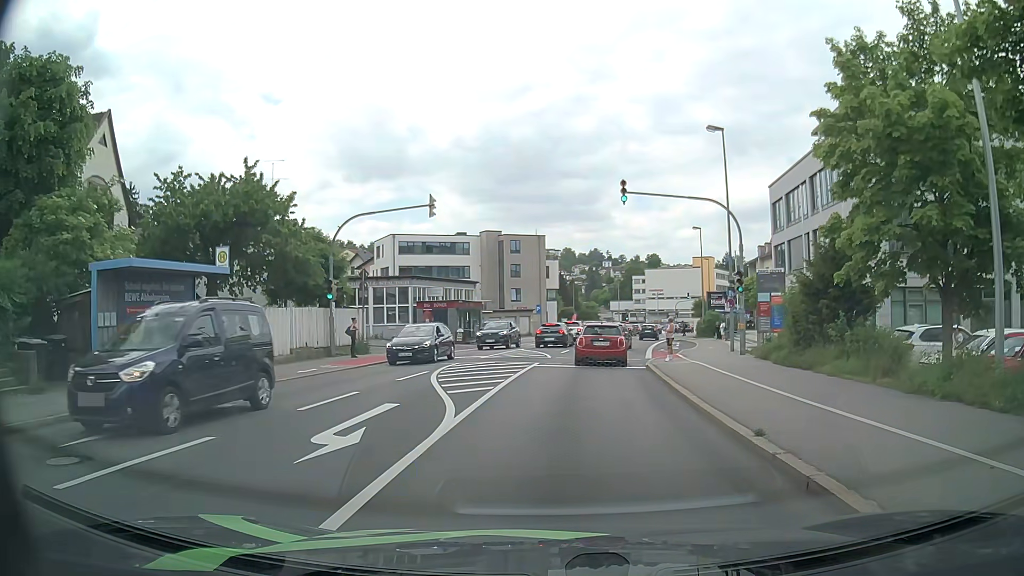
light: Day
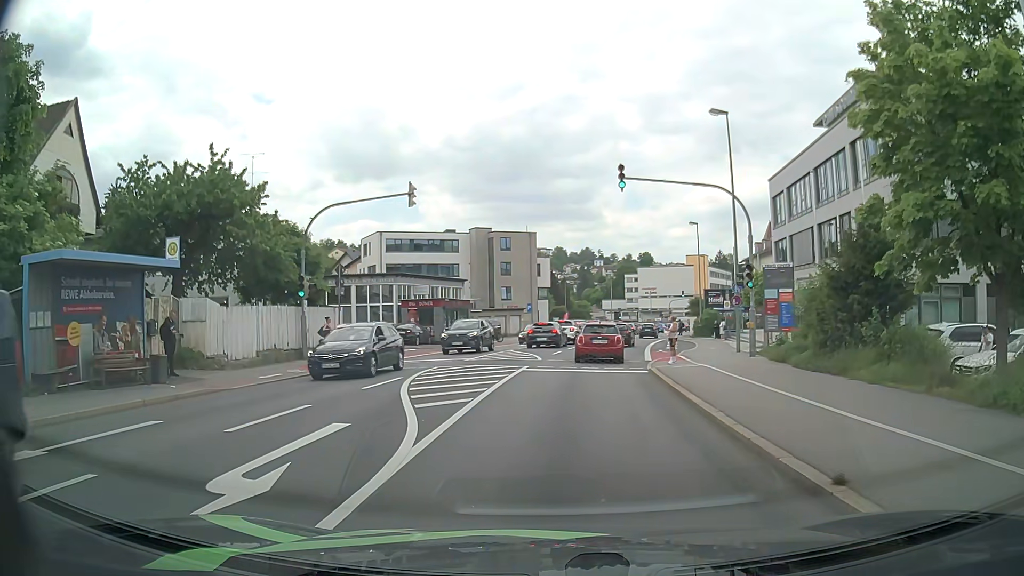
(+0.1, +2.4) m; +1°
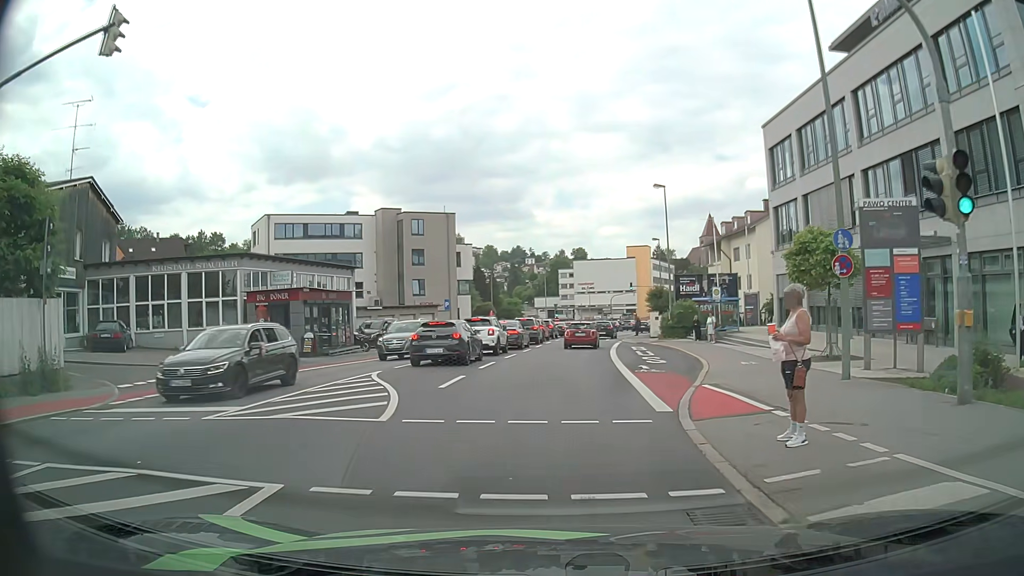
(+0.8, +15.9) m; +6°
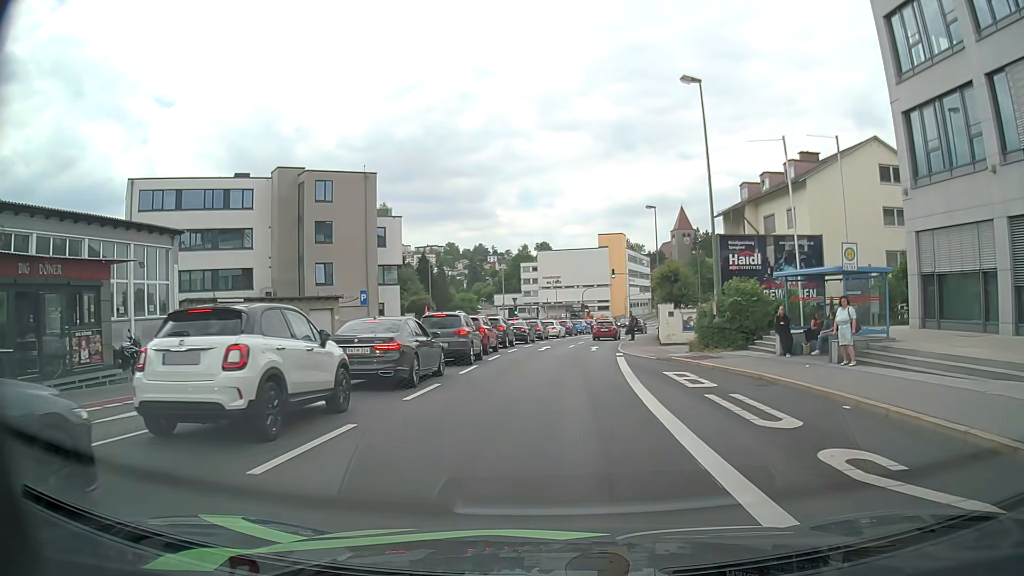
(+0.6, +20.3) m; +3°
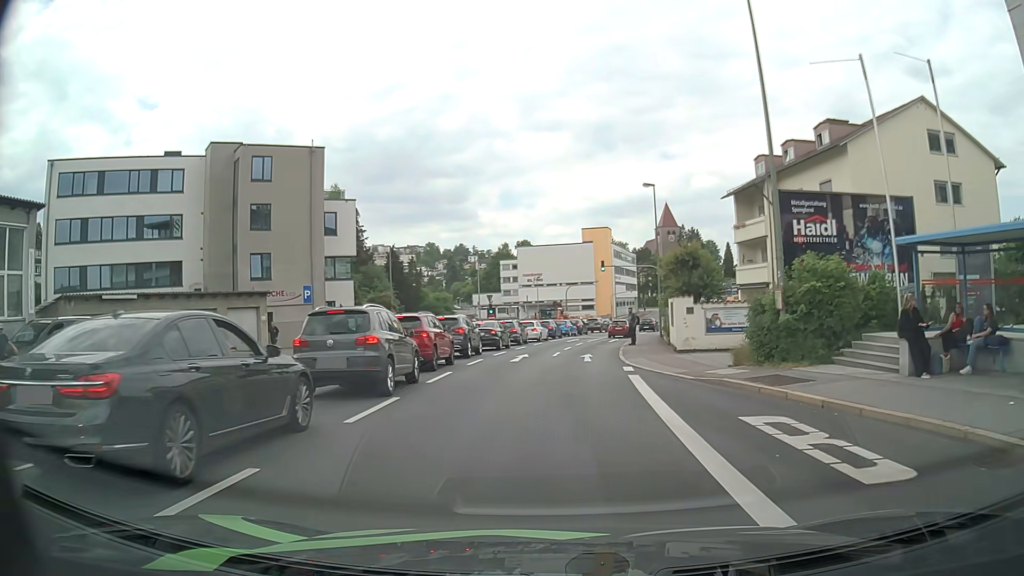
(+0.1, +8.8) m; +2°
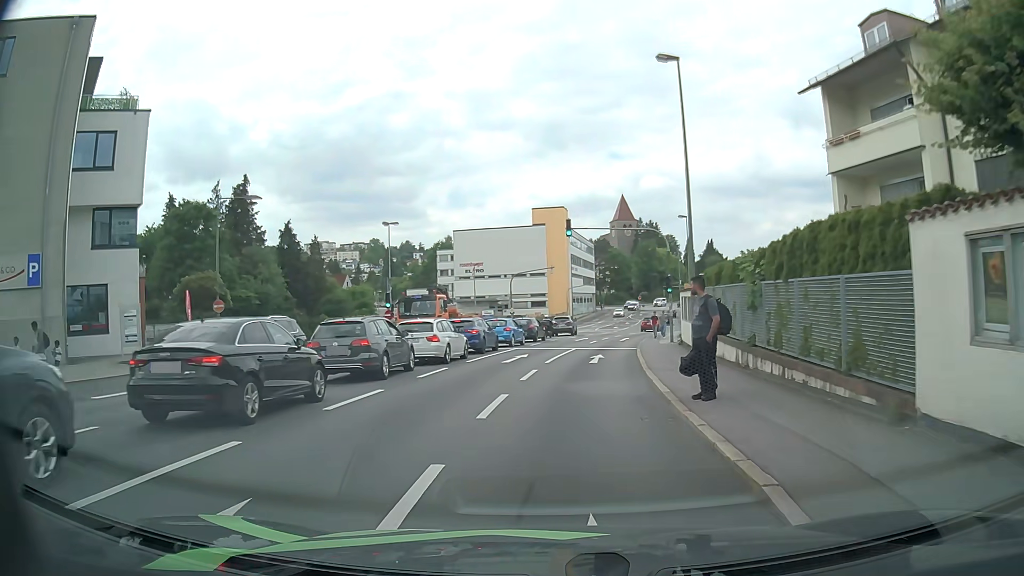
(+0.9, +22.9) m; +4°
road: tertiary_link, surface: asphalt
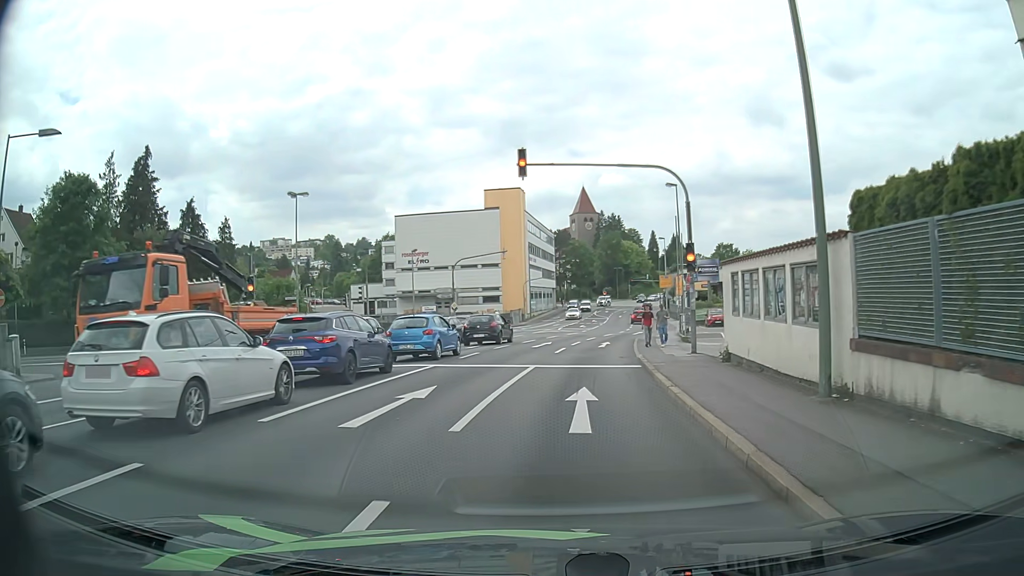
(+0.4, +13.4) m; +4°
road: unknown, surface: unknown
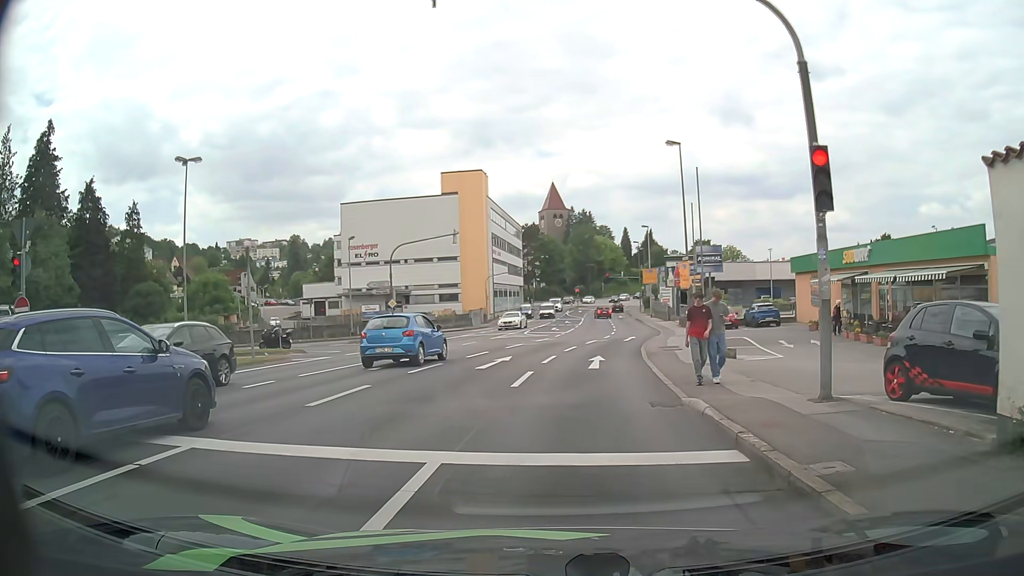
(+0.2, +11.3) m; +2°
(0, +10) (+1, +20) (+2, +30) (+4, +40) (+6, +50) (+7, +60) (+8, +69) (+8, +79) (+9, +89) (+9, +99) m
